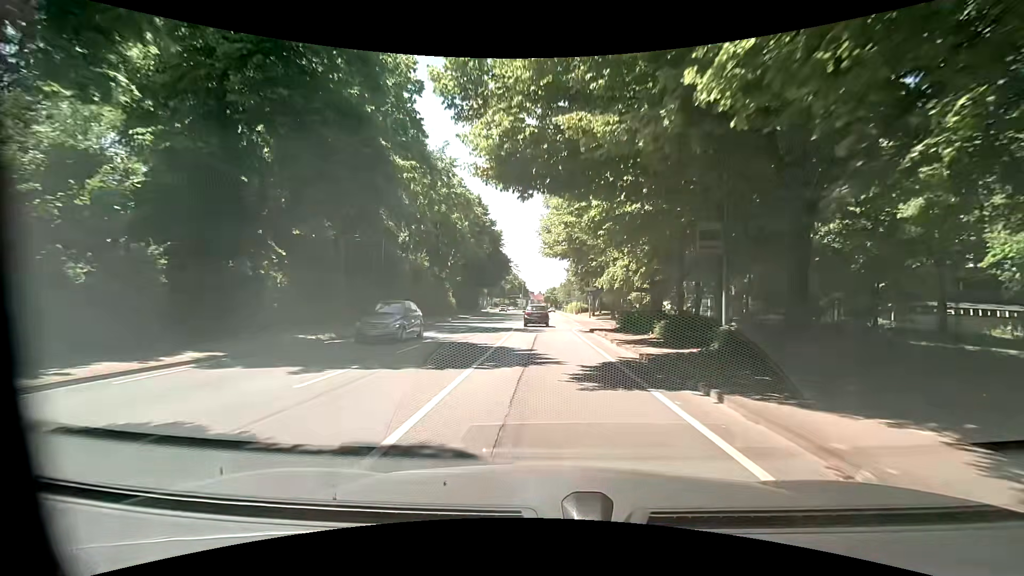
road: primary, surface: asphalt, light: Day
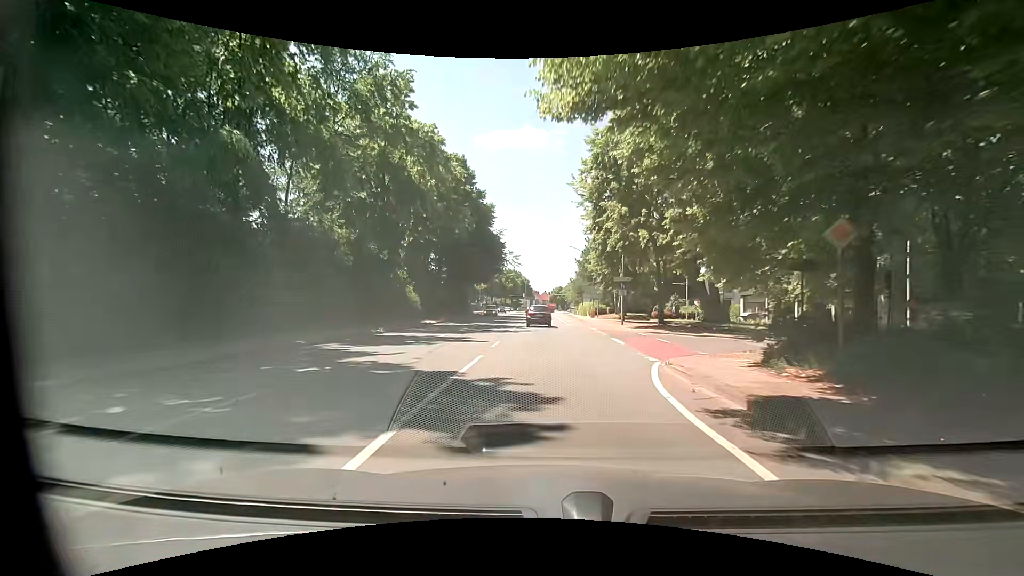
(-0.2, +21.4) m; 0°
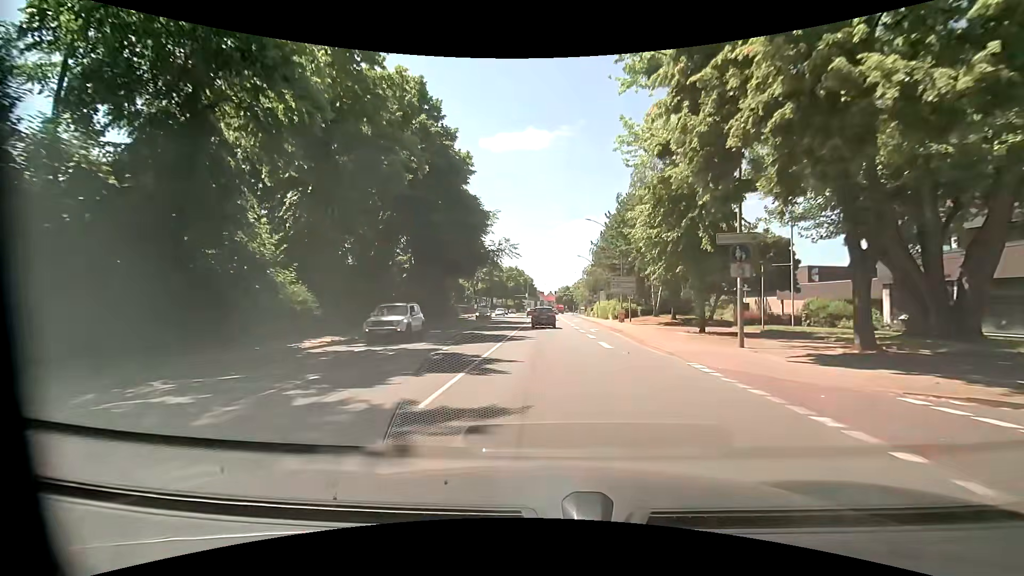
(-0.5, +21.7) m; -2°
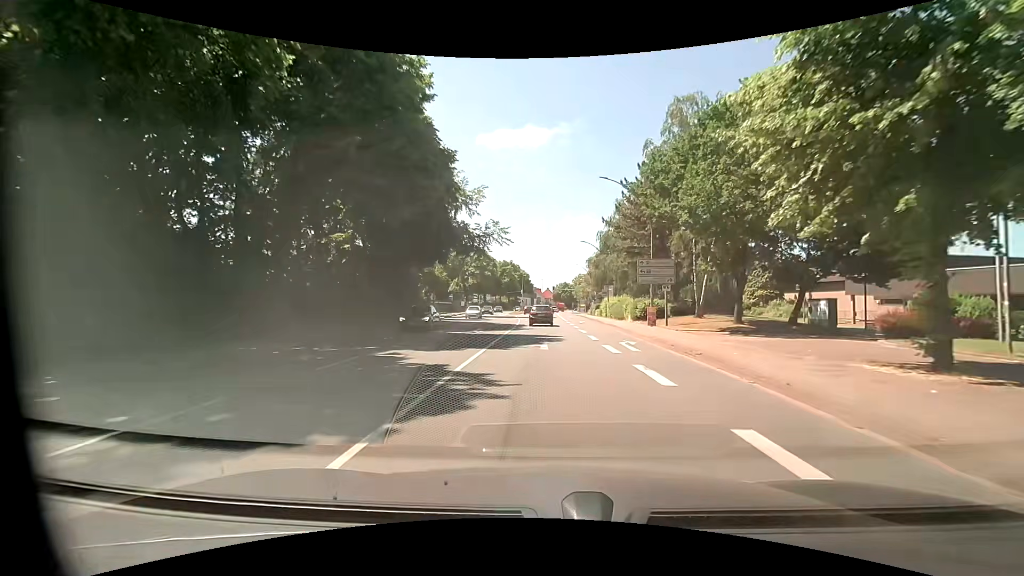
(0.0, +14.6) m; 0°
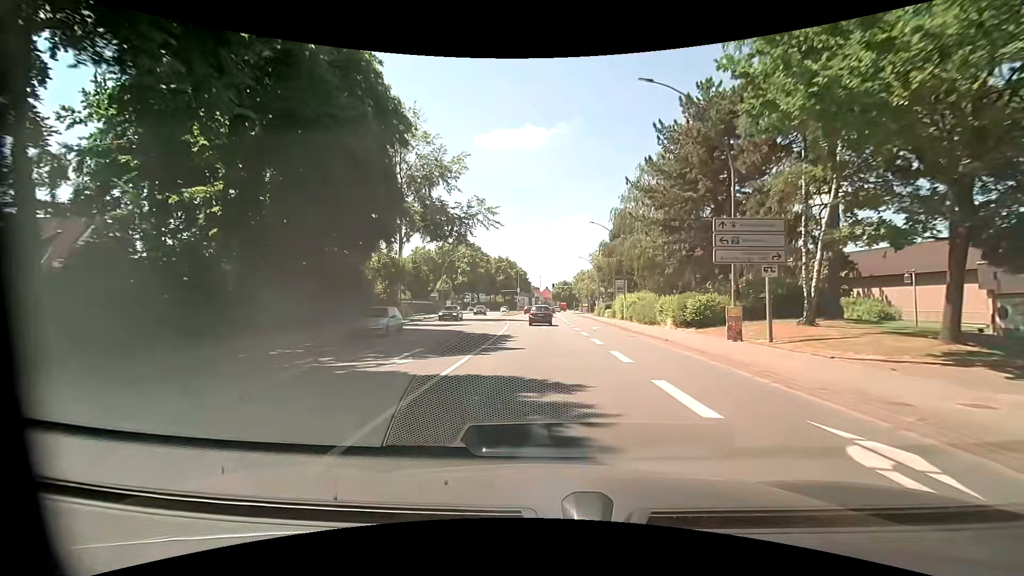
(0.0, +14.3) m; +1°
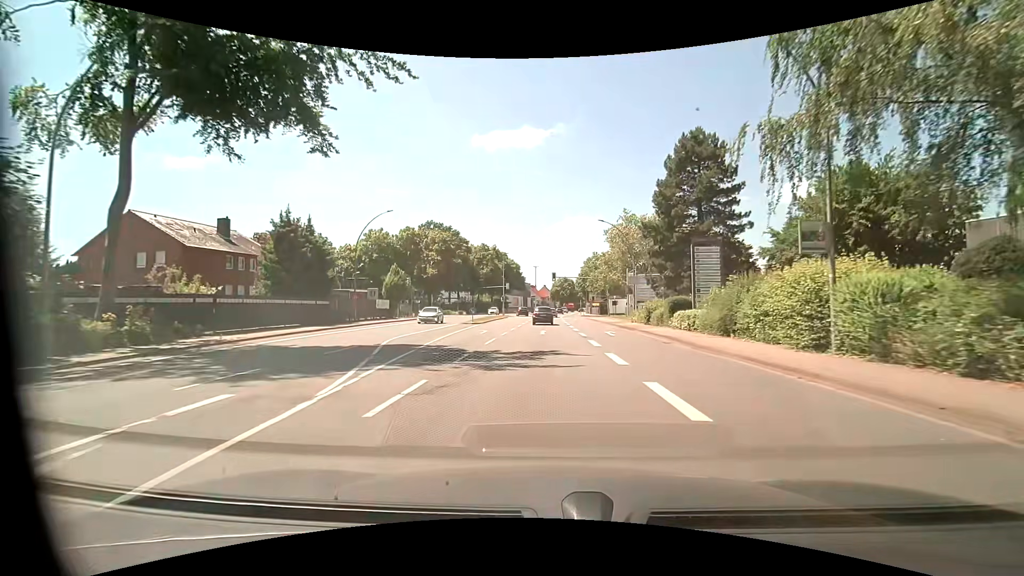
(-0.1, +36.1) m; 0°
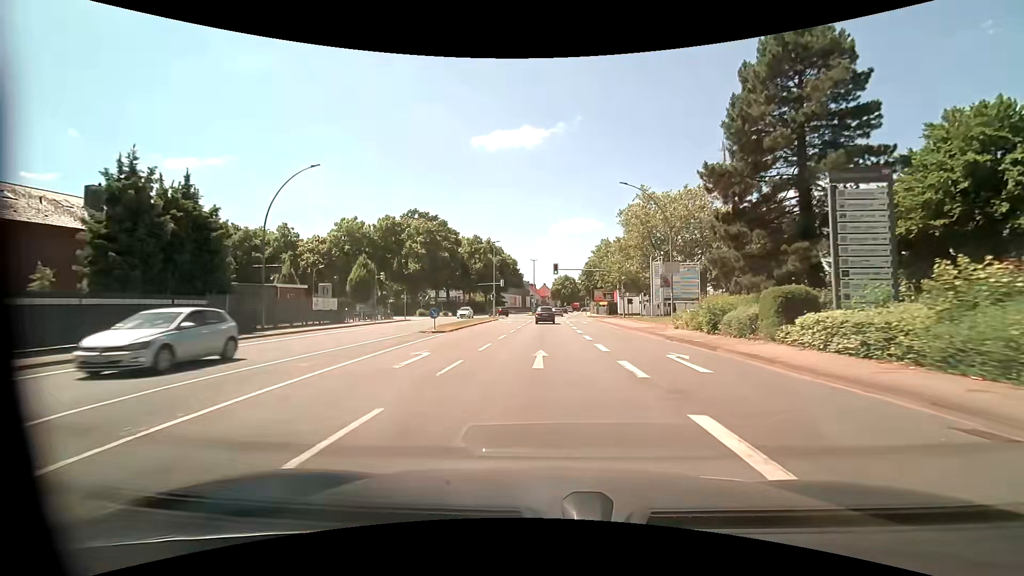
(0.0, +14.6) m; +1°
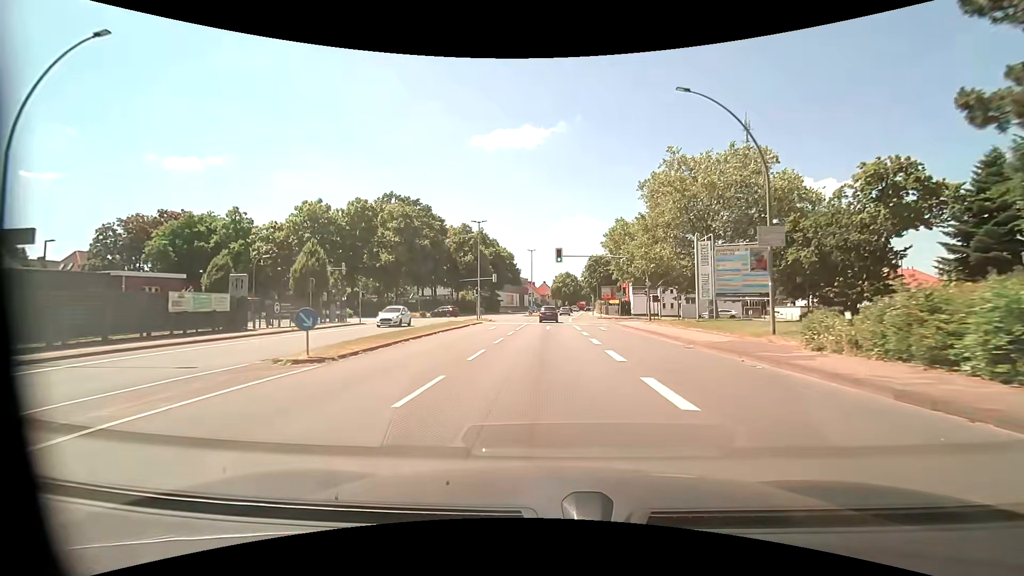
(-0.1, +15.0) m; -1°
(0, +10) (0, +20) (+1, +30) (+1, +40) (+1, +50) (+2, +60) (+2, +70) (+3, +80) (+4, +90) (+5, +100) m
